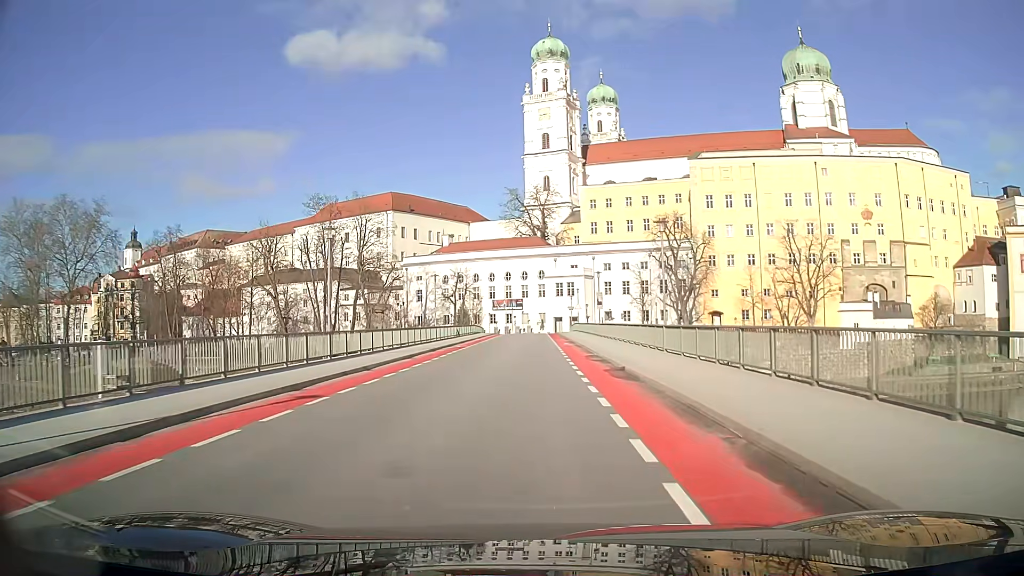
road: primary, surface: asphalt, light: Day
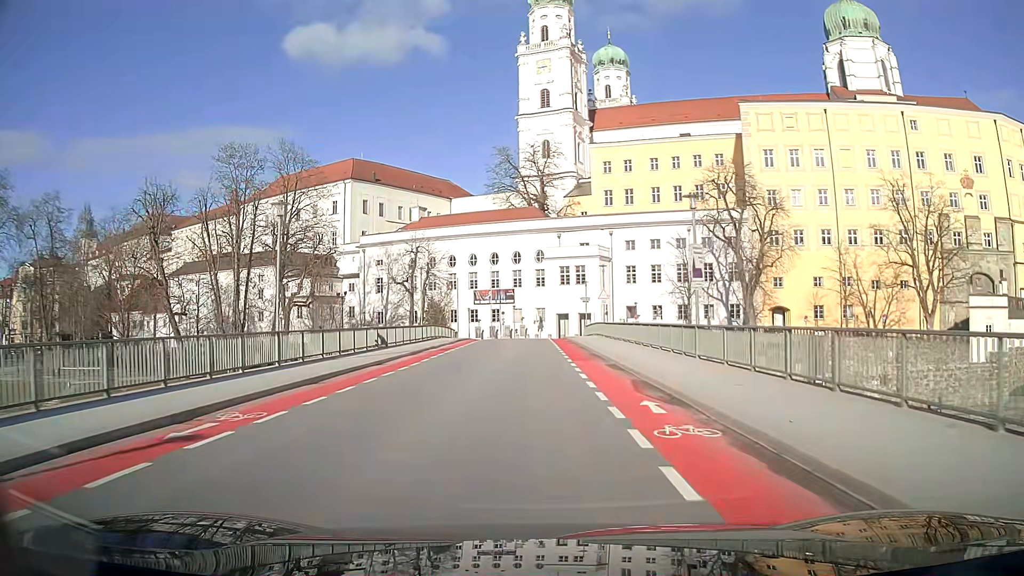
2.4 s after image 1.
(+0.1, +31.3) m; 0°
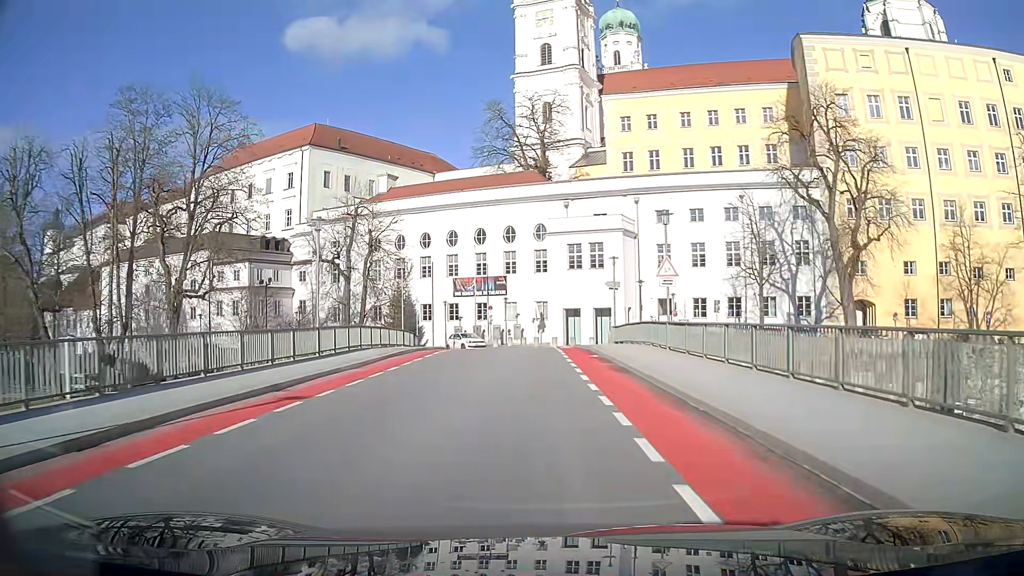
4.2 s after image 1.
(0.0, +21.9) m; 0°
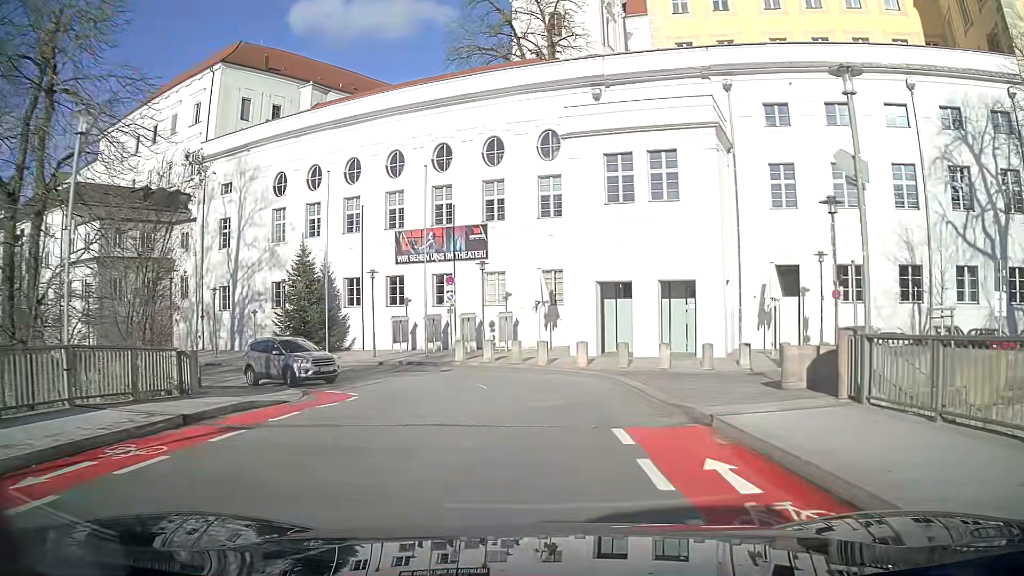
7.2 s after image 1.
(0.0, +29.6) m; 0°
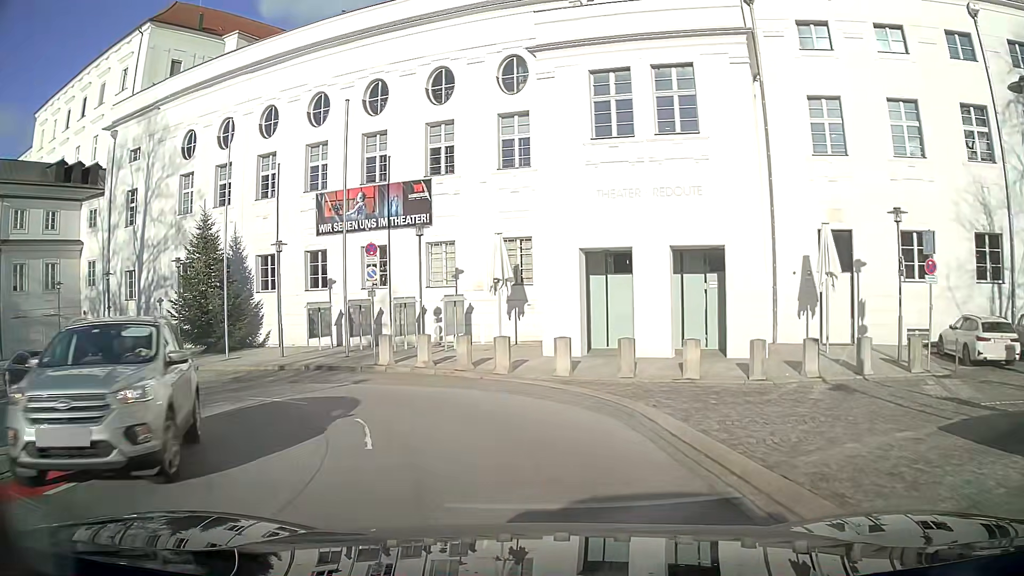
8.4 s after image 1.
(+0.2, +8.9) m; 0°
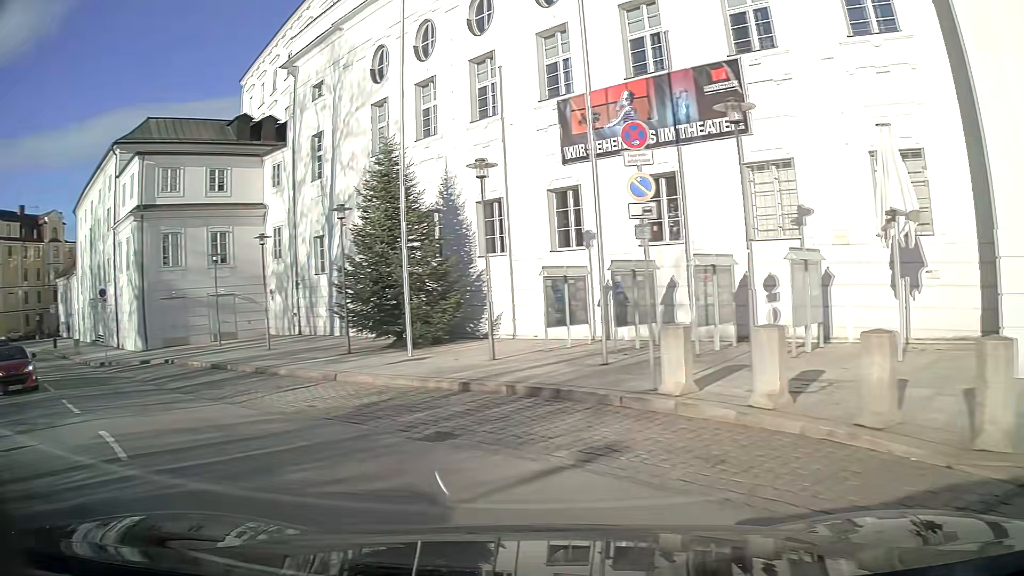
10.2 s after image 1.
(-2.4, +11.4) m; -32°
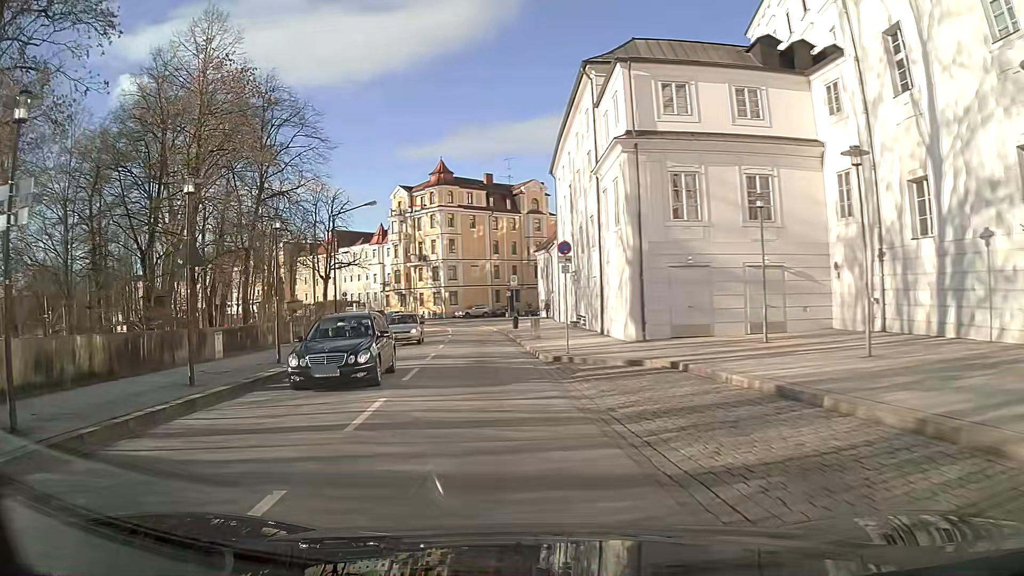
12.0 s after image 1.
(-4.6, +11.3) m; -38°
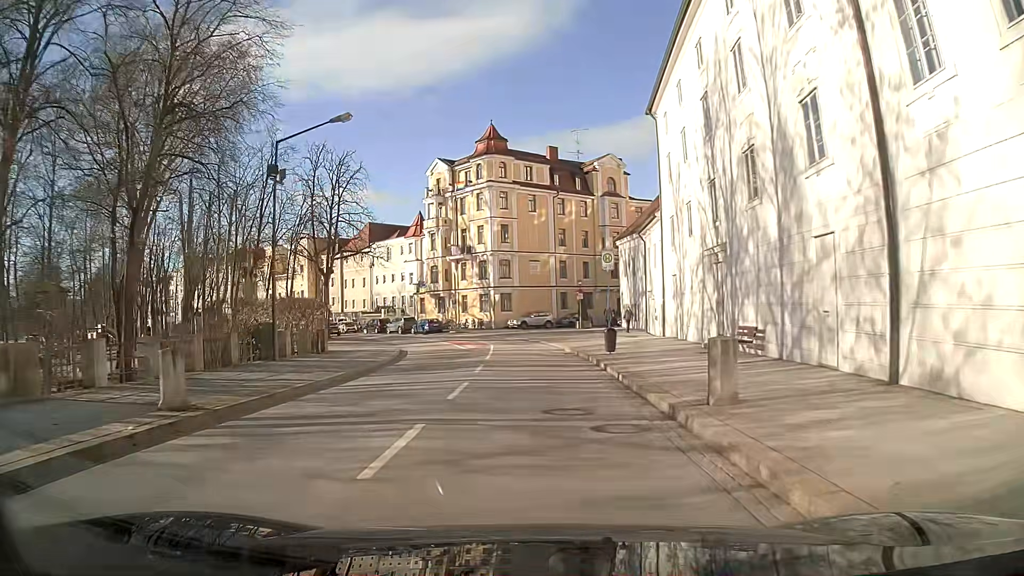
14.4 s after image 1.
(-0.7, +20.8) m; -2°
